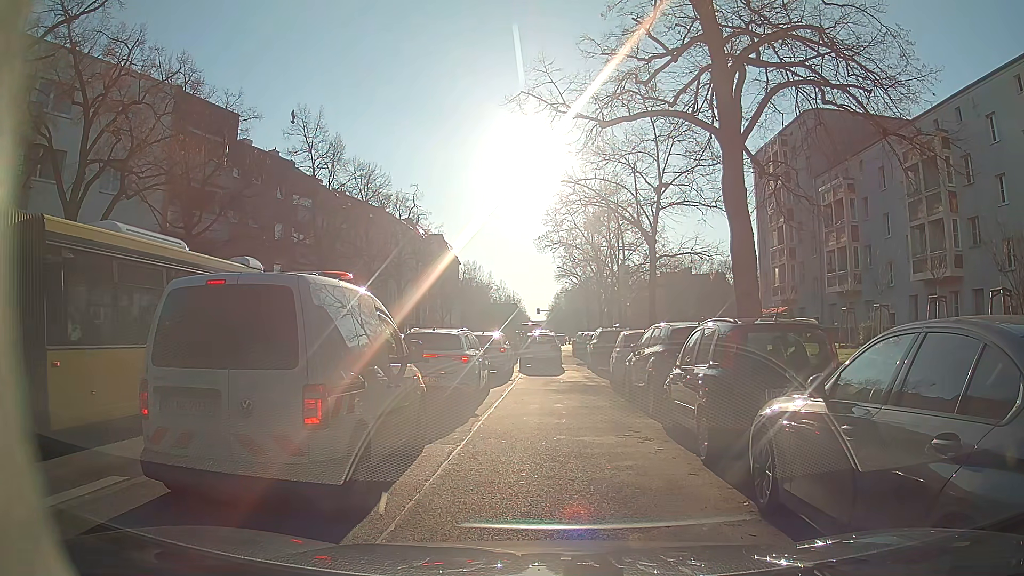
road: secondary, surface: asphalt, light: Day
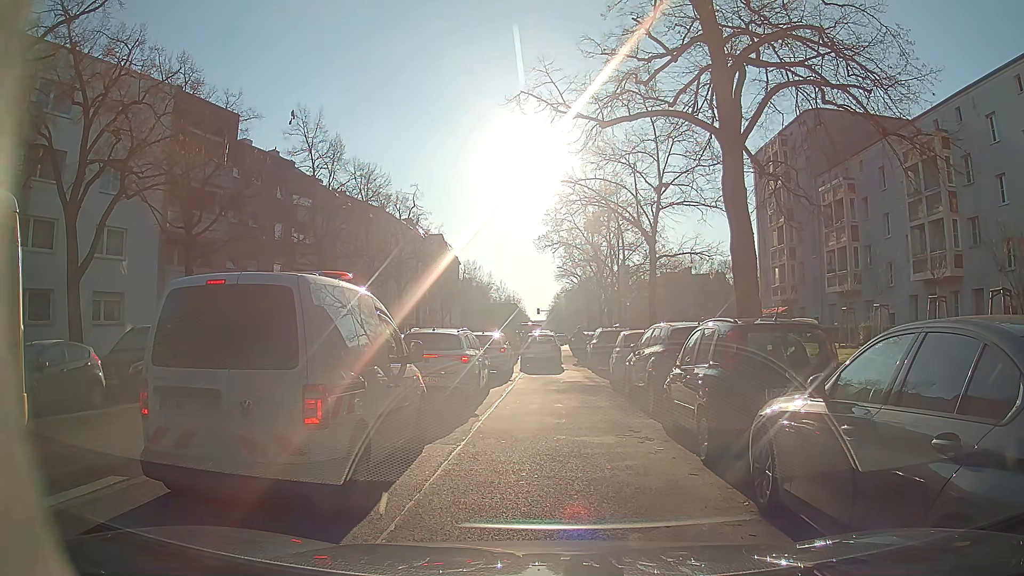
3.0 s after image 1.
(0.0, 0.0) m; 0°
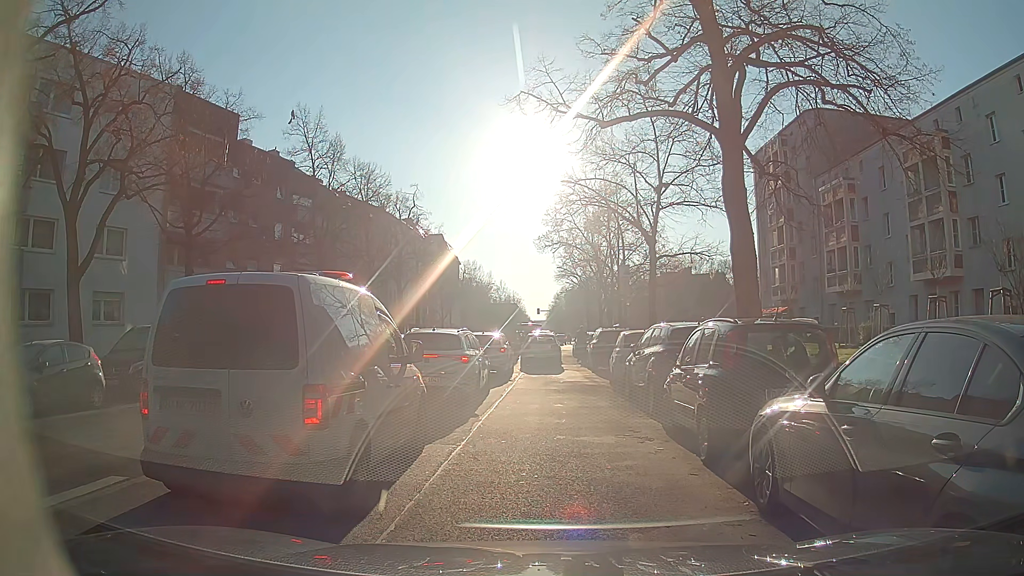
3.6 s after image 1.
(0.0, 0.0) m; 0°
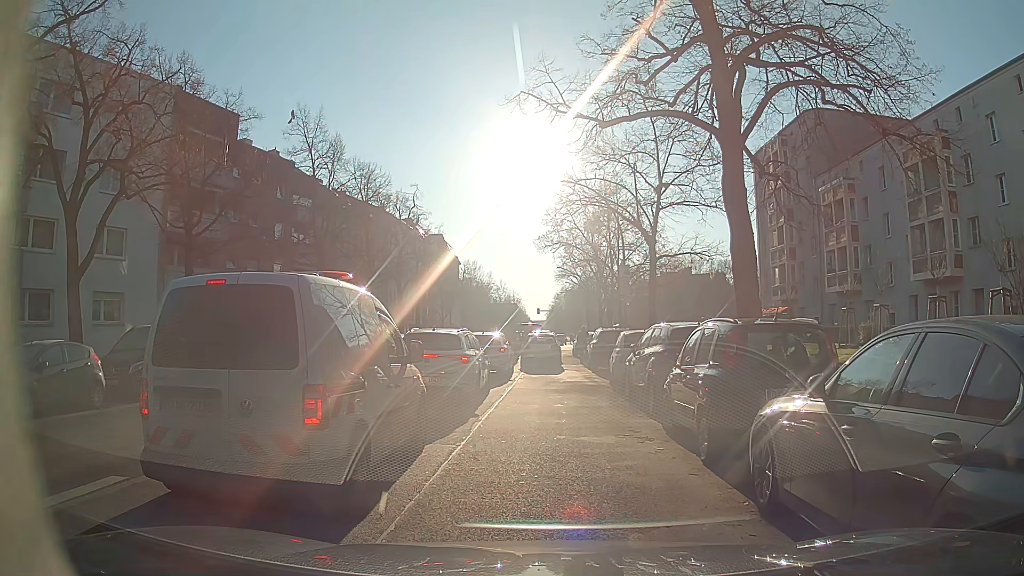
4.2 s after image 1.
(0.0, 0.0) m; 0°
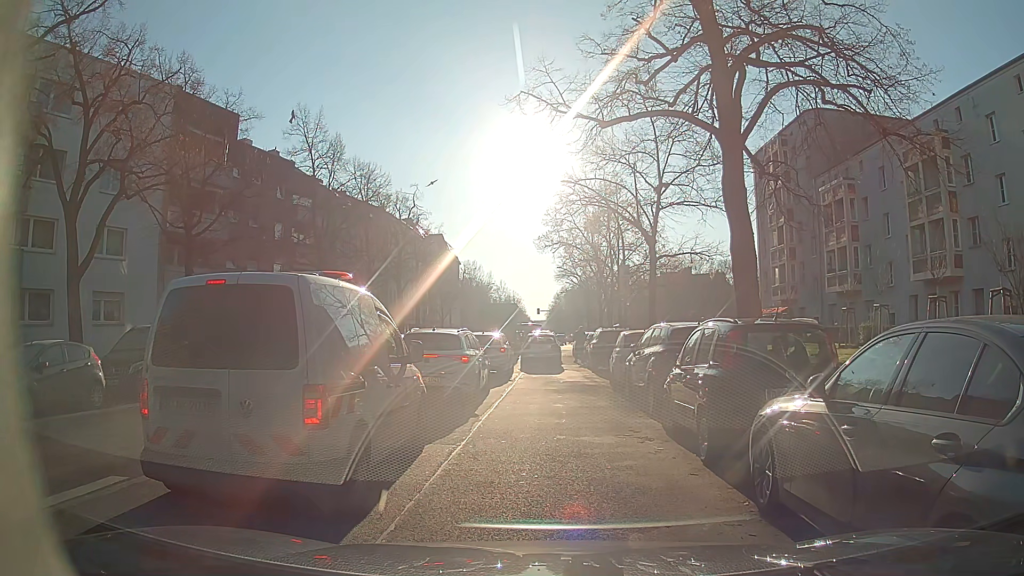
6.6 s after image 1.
(0.0, 0.0) m; 0°
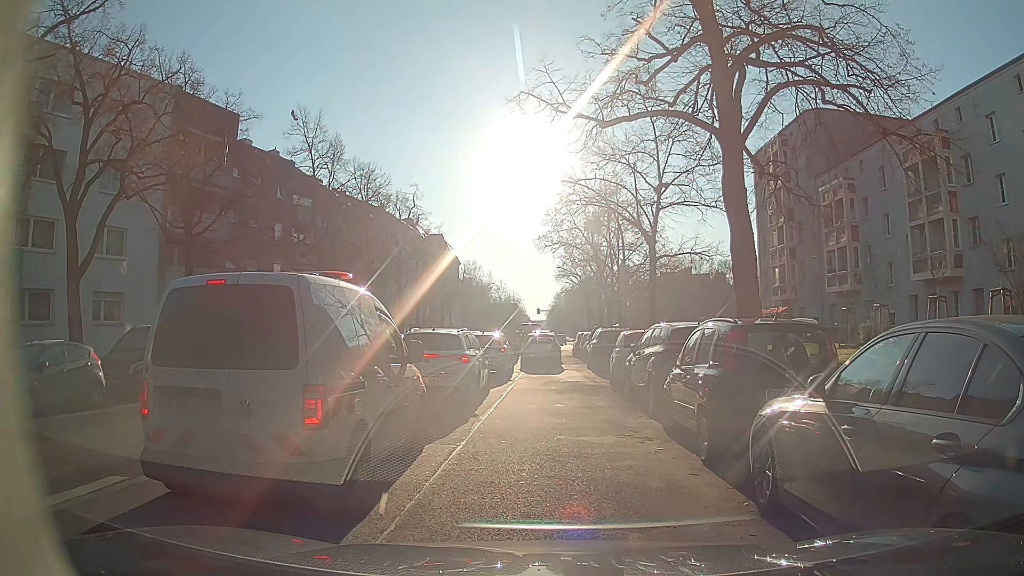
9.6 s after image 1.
(0.0, 0.0) m; 0°
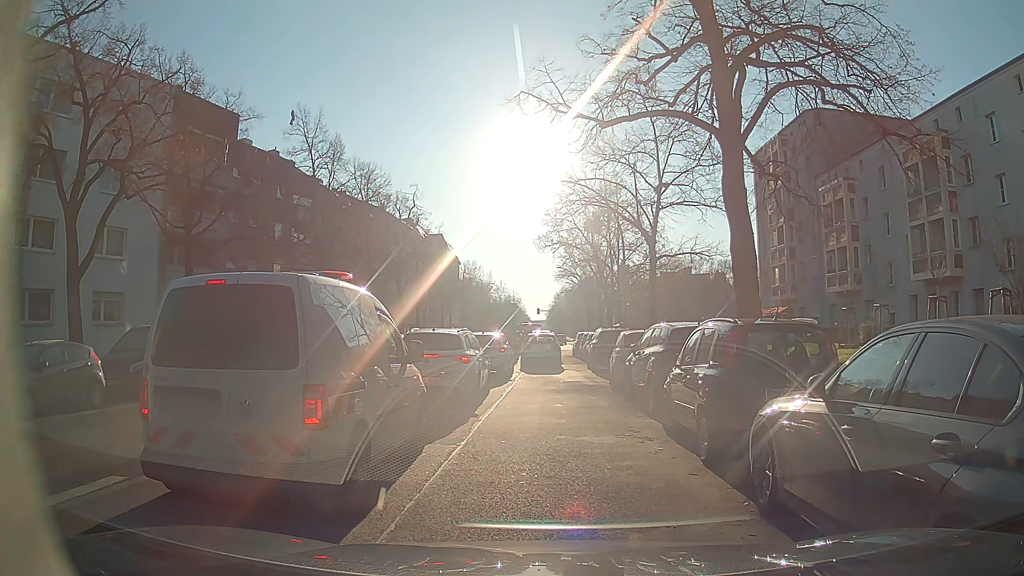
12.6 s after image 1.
(0.0, 0.0) m; 0°
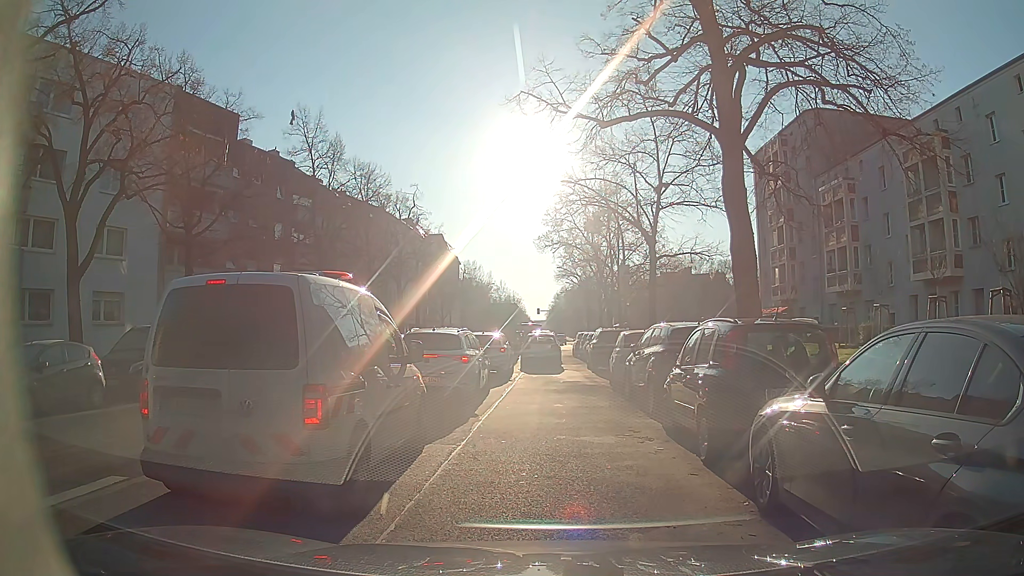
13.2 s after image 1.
(0.0, 0.0) m; 0°
